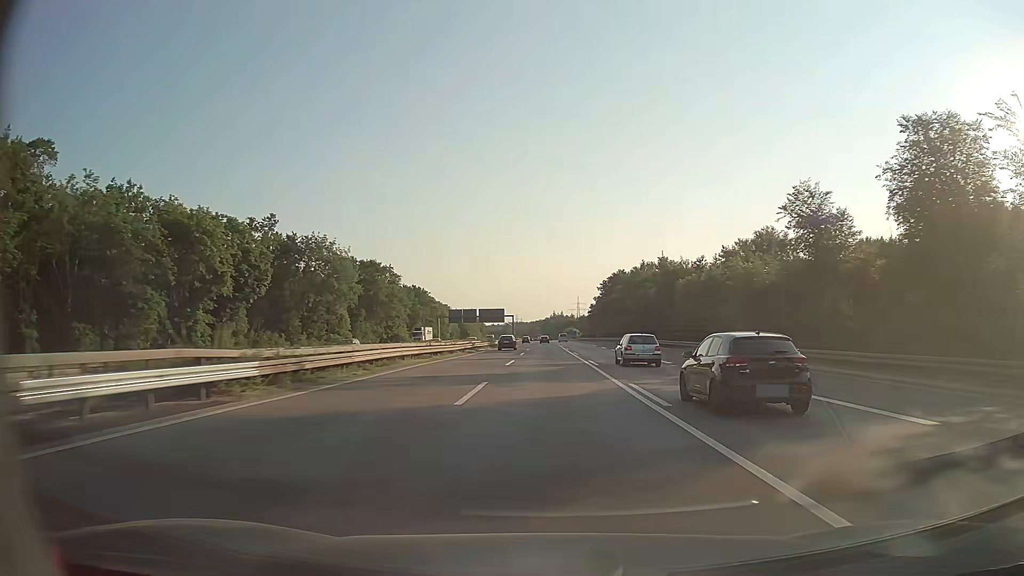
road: motorway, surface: asphalt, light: Day
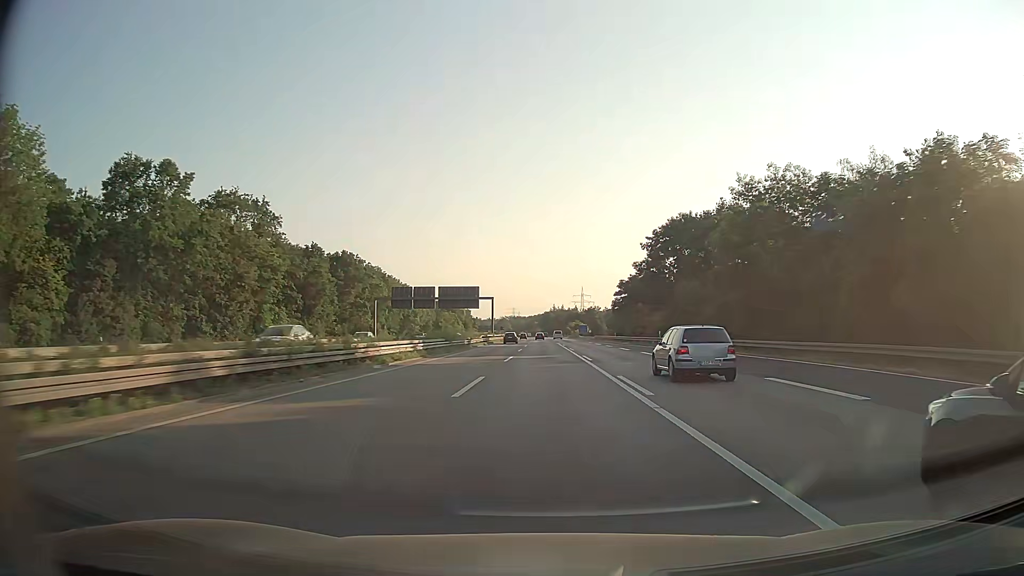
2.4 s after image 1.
(+0.2, +70.1) m; 0°
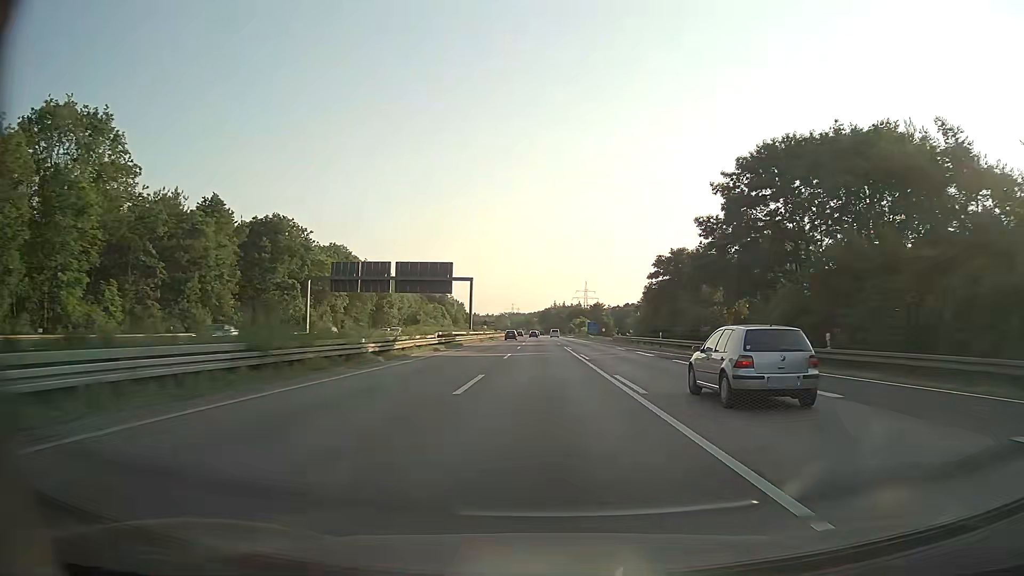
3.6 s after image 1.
(-0.1, +34.6) m; 0°
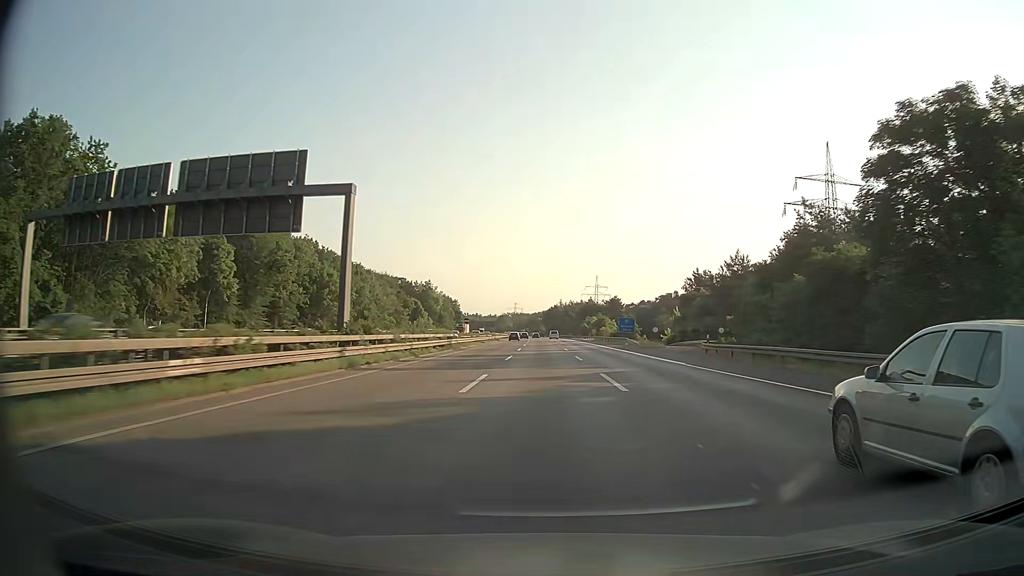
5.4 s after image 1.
(-0.1, +52.4) m; 0°
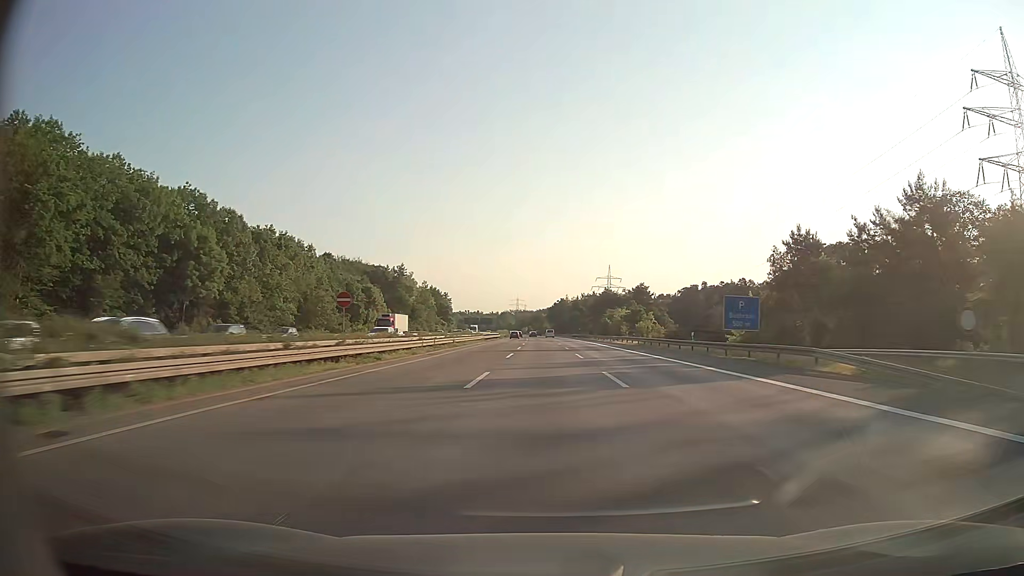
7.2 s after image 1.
(0.0, +52.4) m; 0°
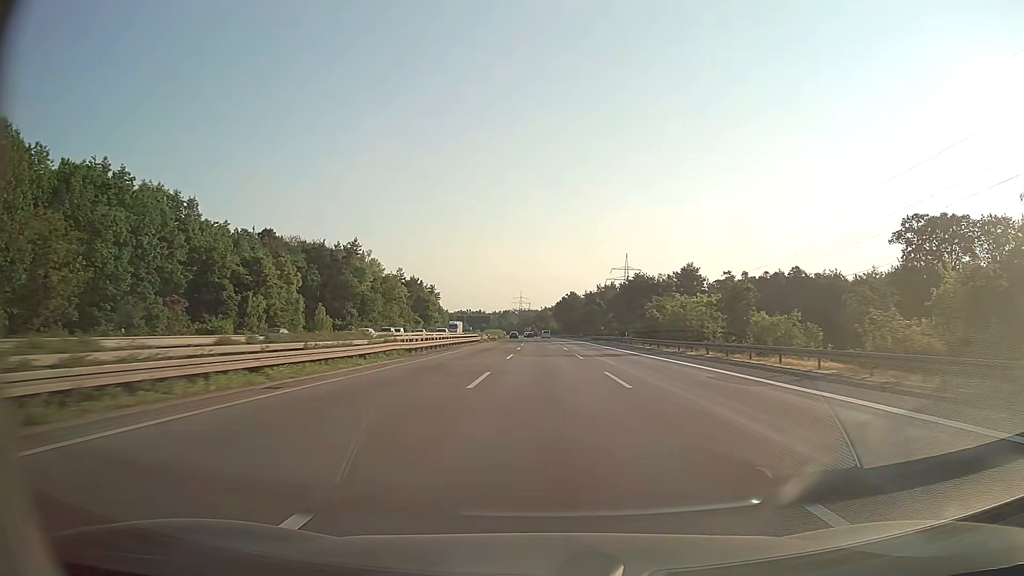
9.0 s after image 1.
(-0.4, +52.4) m; -1°
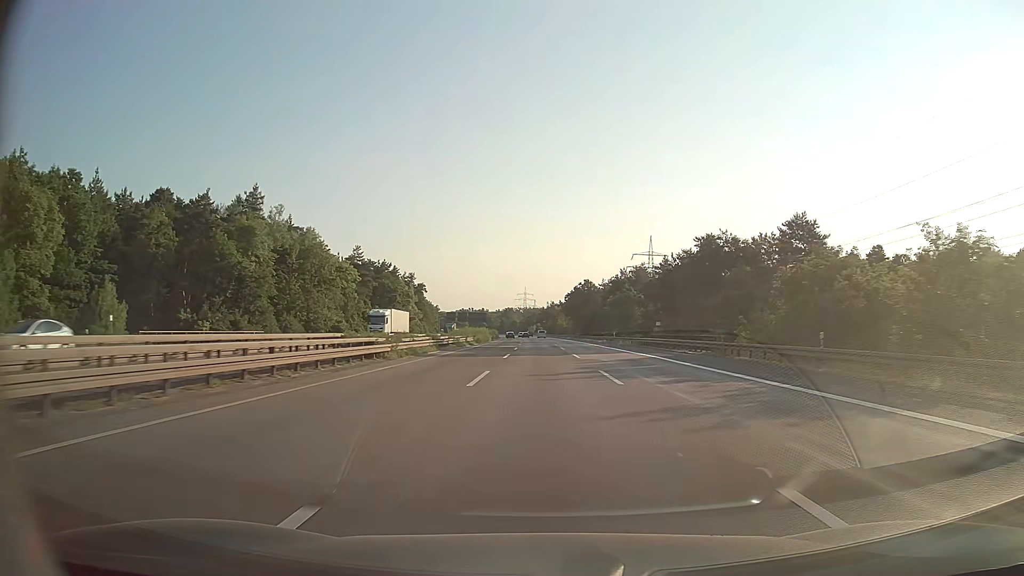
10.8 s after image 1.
(-0.2, +52.4) m; -1°
